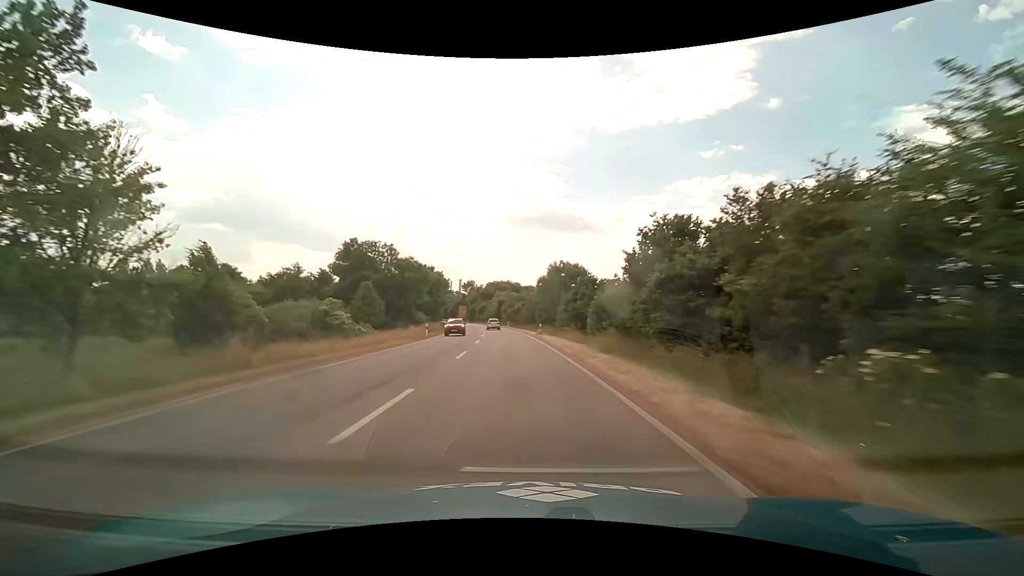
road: primary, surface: asphalt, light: Day
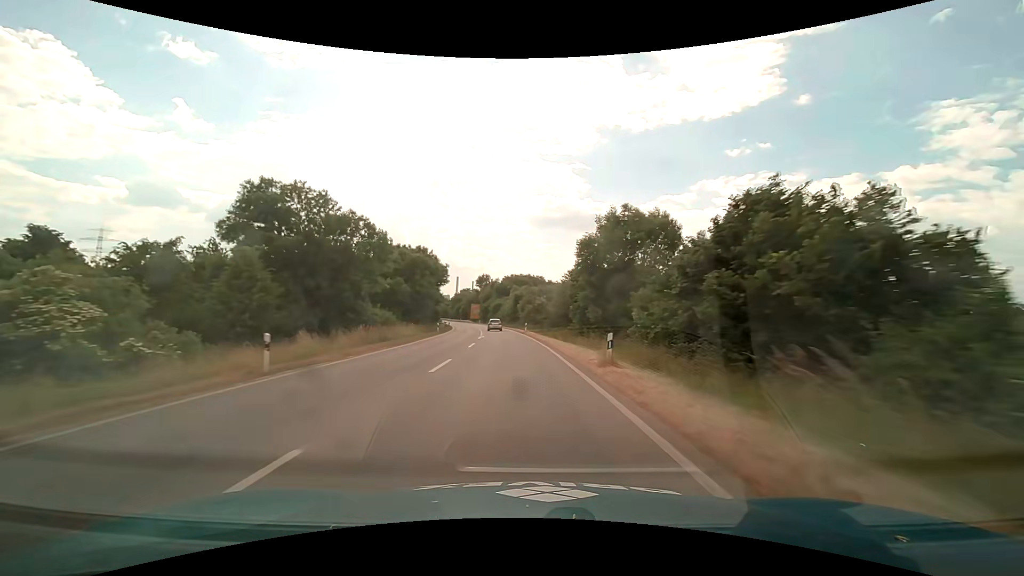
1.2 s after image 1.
(-0.6, +27.9) m; -3°
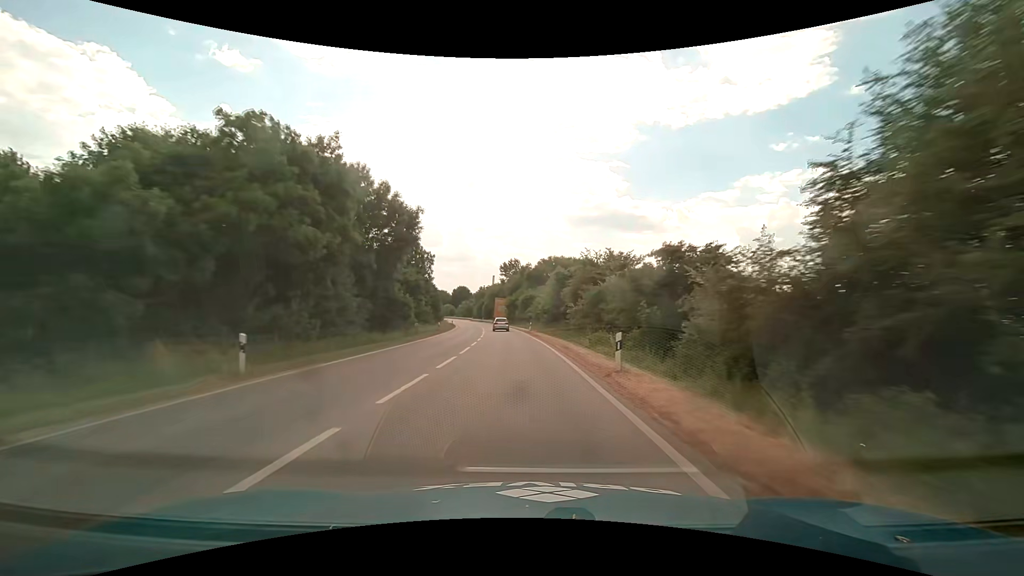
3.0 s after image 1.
(-1.3, +40.7) m; -4°
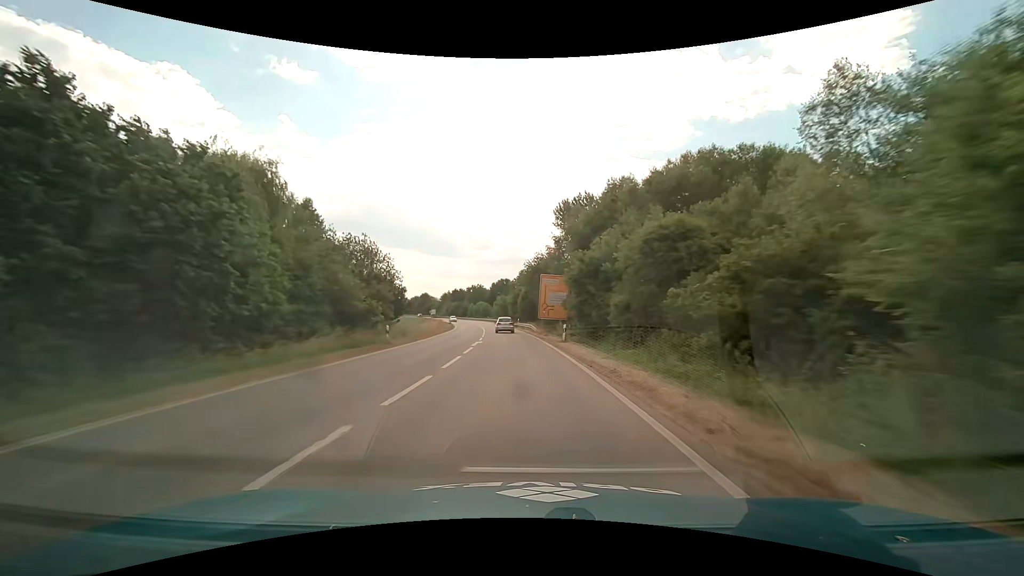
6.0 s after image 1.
(-3.4, +64.8) m; -6°
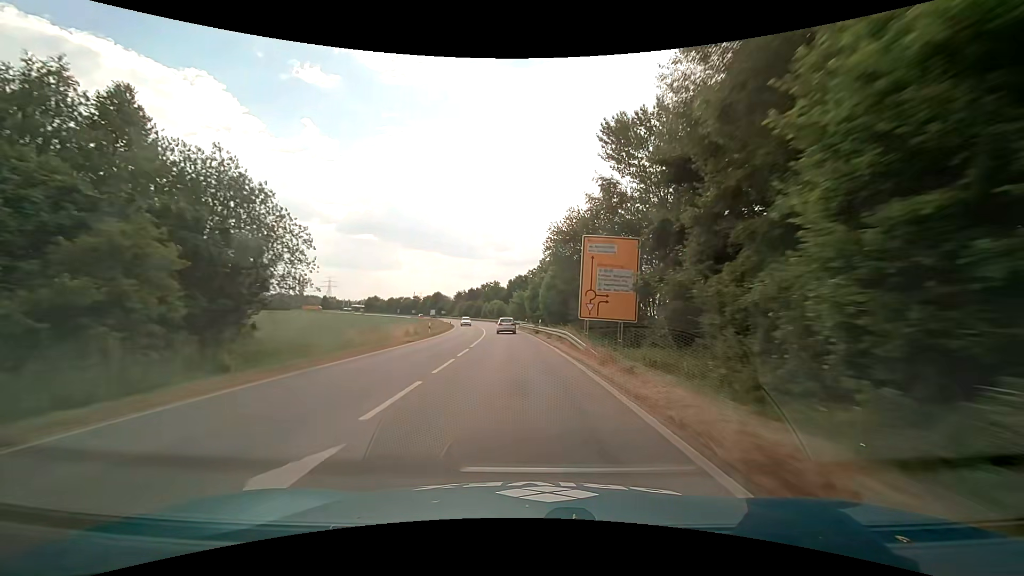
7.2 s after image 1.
(-0.4, +25.1) m; -2°
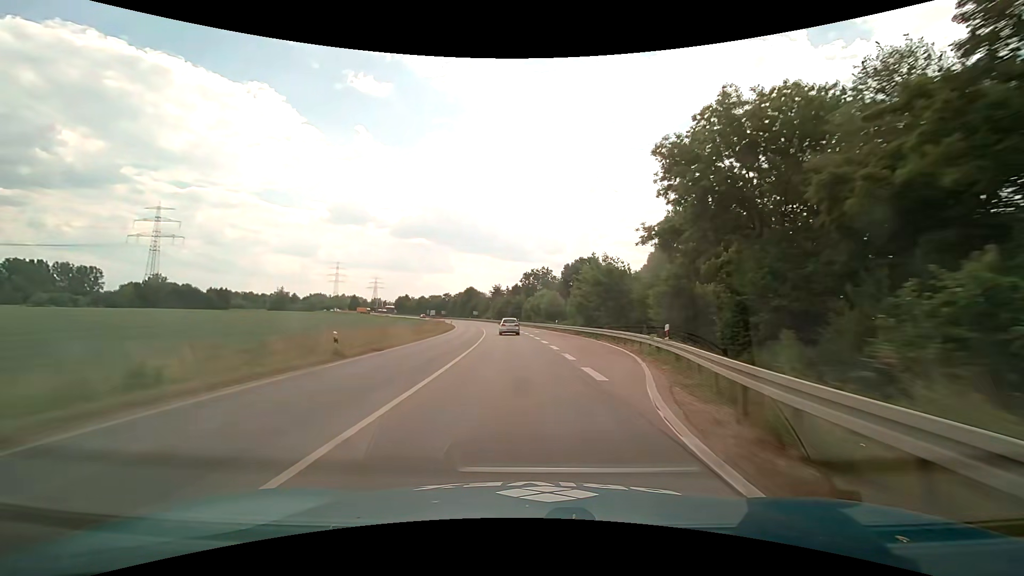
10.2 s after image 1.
(-3.4, +61.8) m; -6°
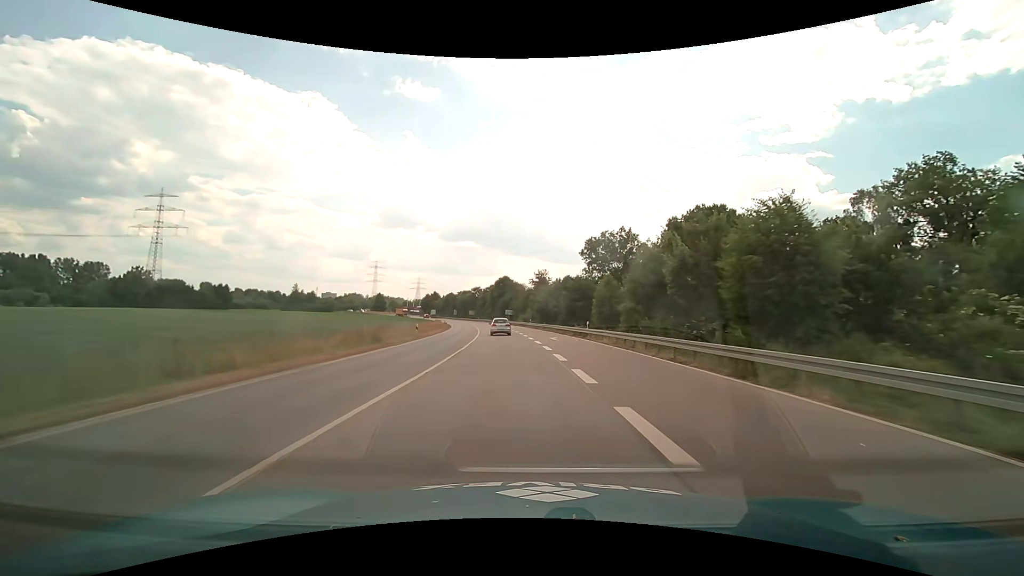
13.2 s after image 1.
(-2.7, +60.0) m; -5°
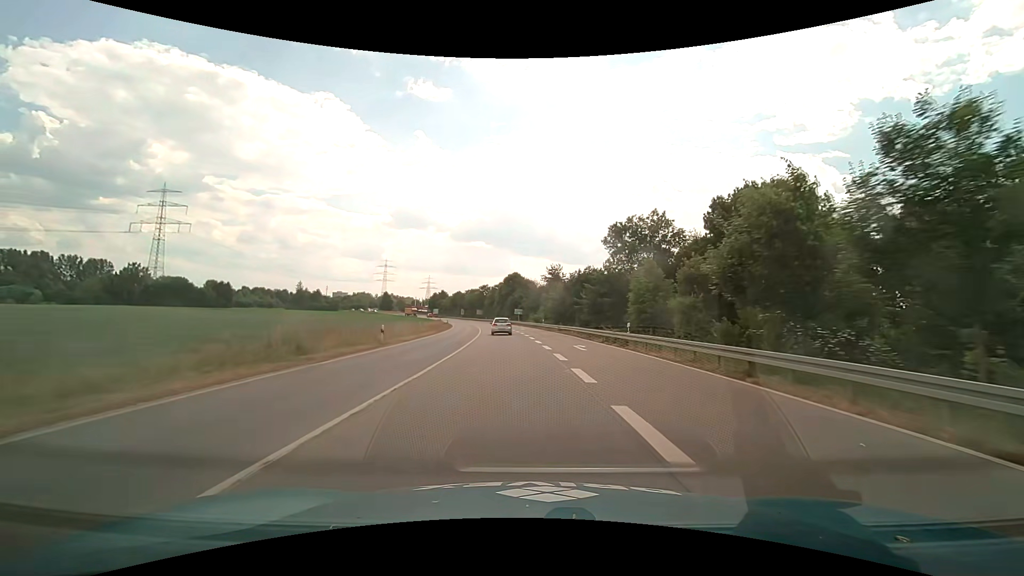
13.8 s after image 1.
(-0.1, +11.8) m; -1°
(0, +10) (0, +20) (-1, +30) (-2, +40) (-2, +50) (-3, +60) (-4, +70) (-6, +80) (-7, +90) (-9, +100) m
